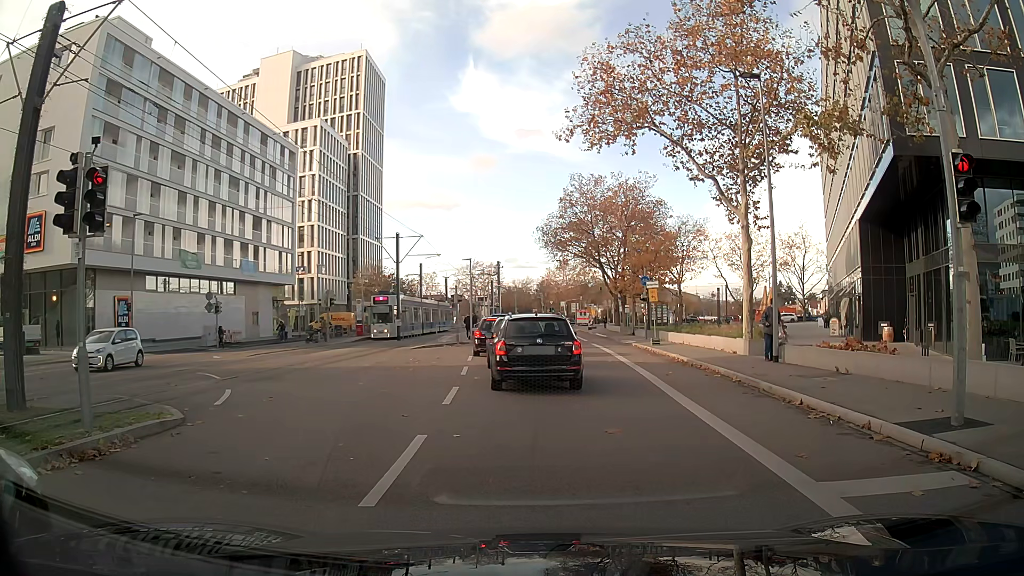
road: secondary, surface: asphalt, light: Day
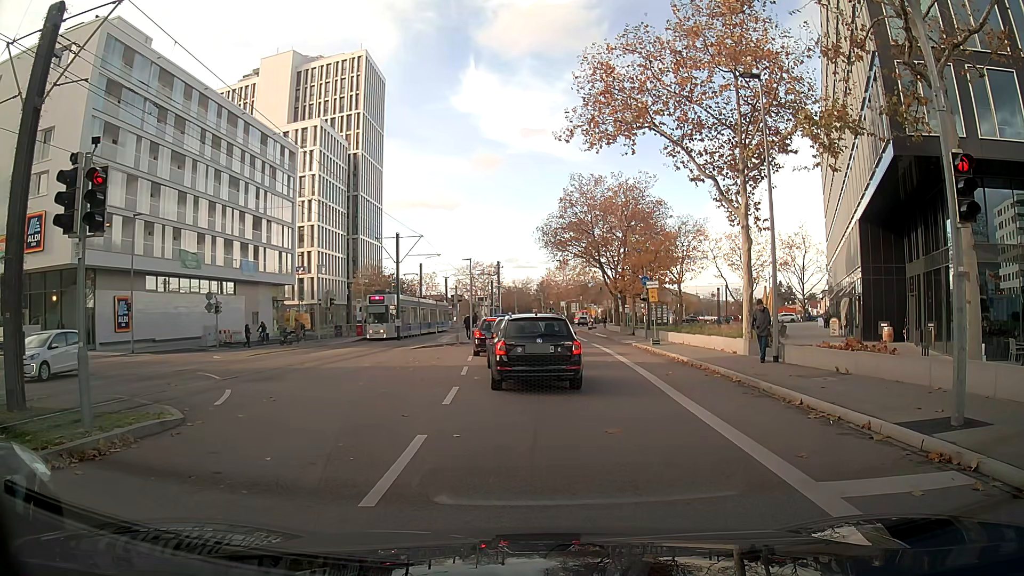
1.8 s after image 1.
(0.0, 0.0) m; 0°
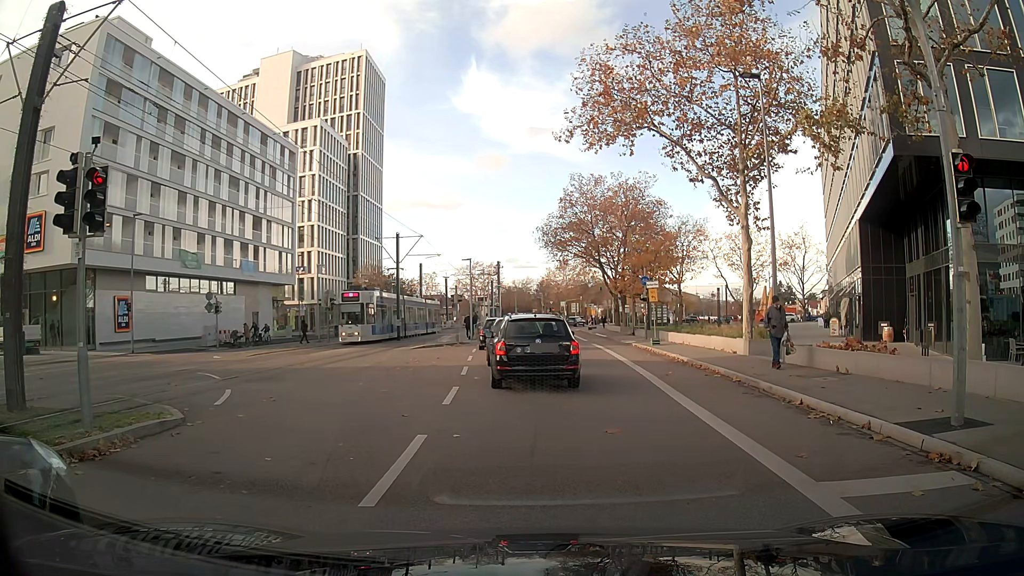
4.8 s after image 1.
(0.0, 0.0) m; 0°
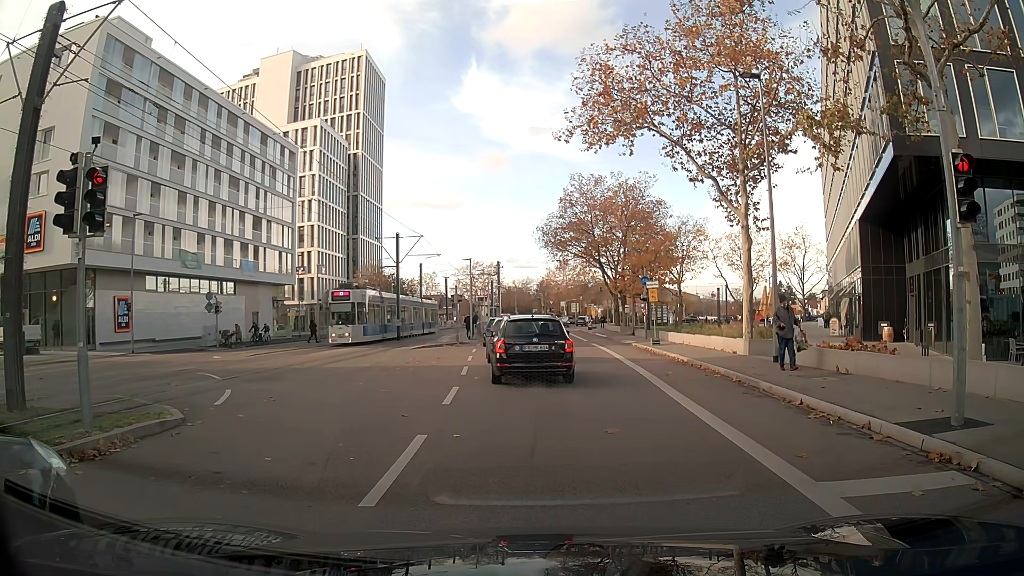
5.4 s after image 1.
(0.0, 0.0) m; 0°
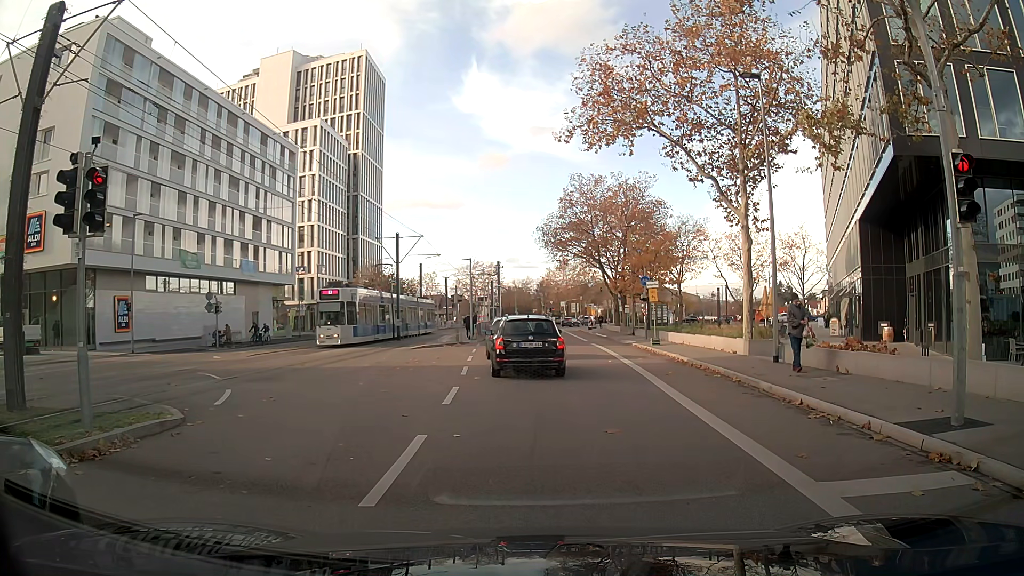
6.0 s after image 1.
(0.0, 0.0) m; 0°
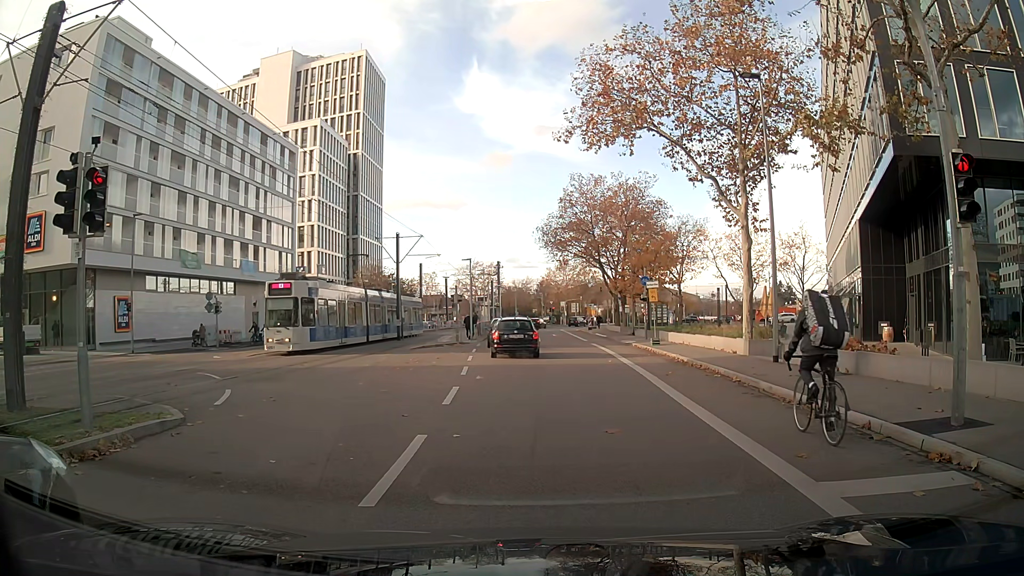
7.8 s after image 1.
(0.0, 0.0) m; 0°
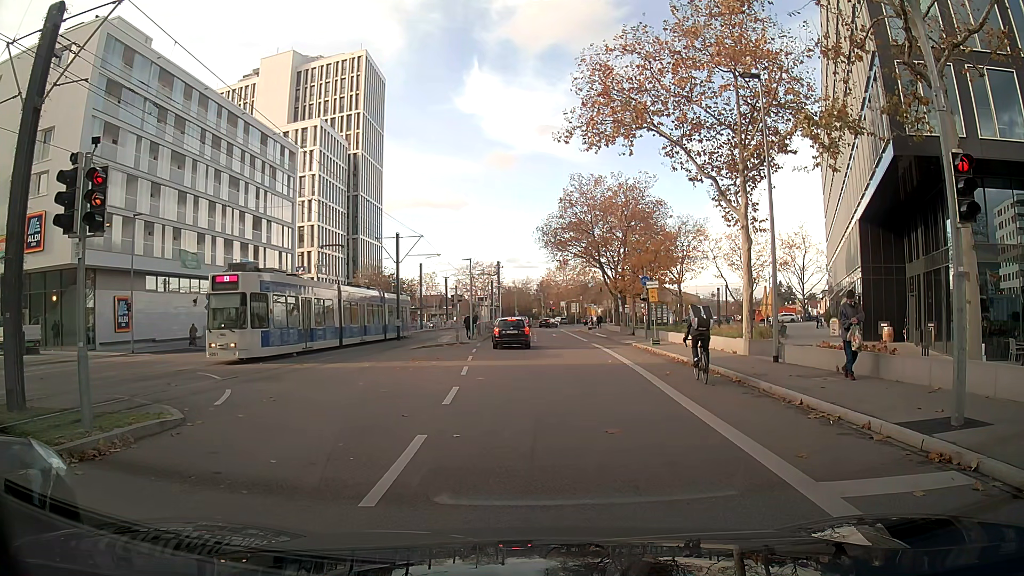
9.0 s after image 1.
(0.0, 0.0) m; 0°
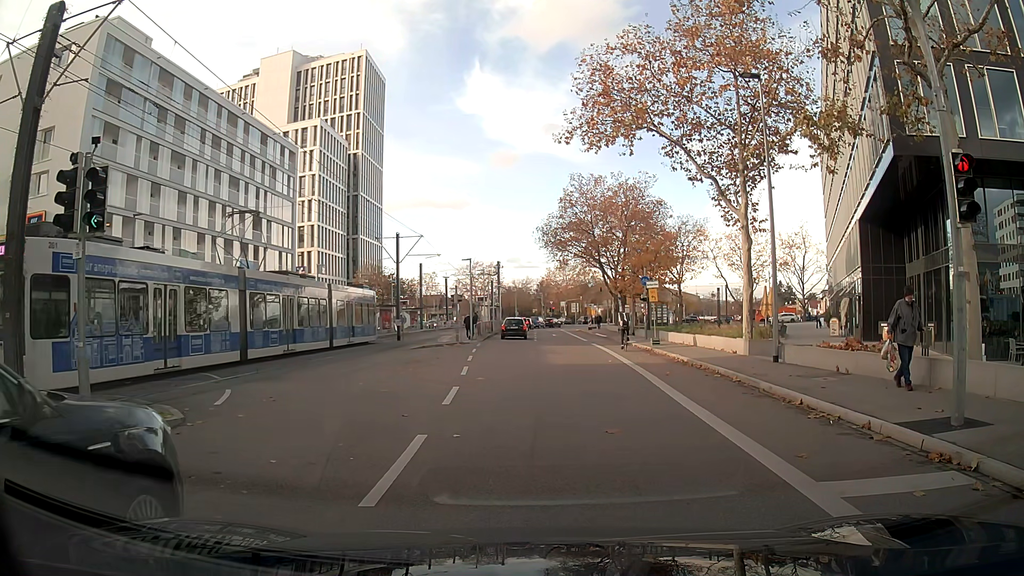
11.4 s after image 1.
(0.0, 0.0) m; 0°
(0, +10) (0, +20) (0, +30) (0, +40) (0, +50) (-1, +60) (-1, +70) (0, +80) (0, +90) (+3, +100) m
